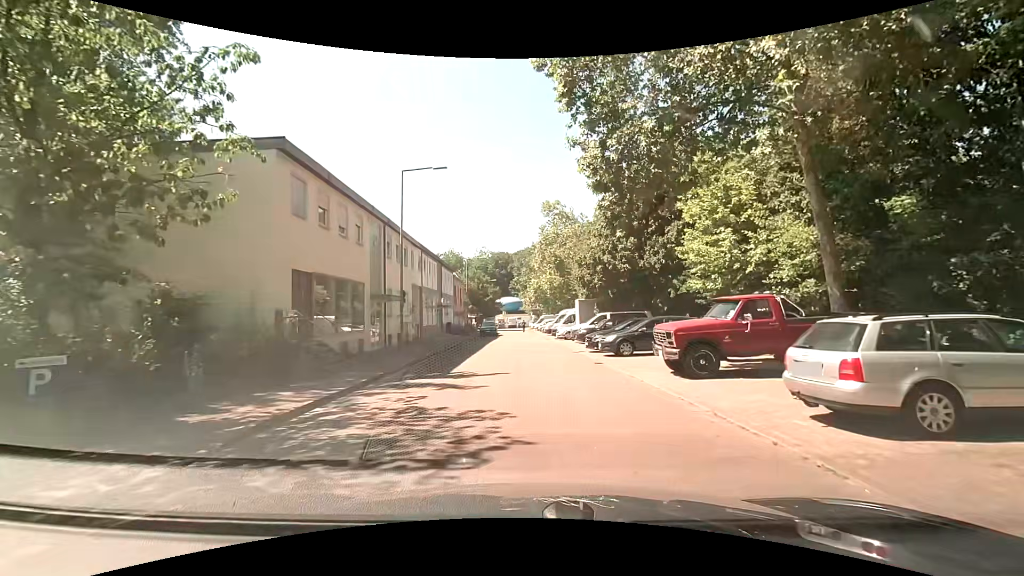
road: residential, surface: asphalt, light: Day
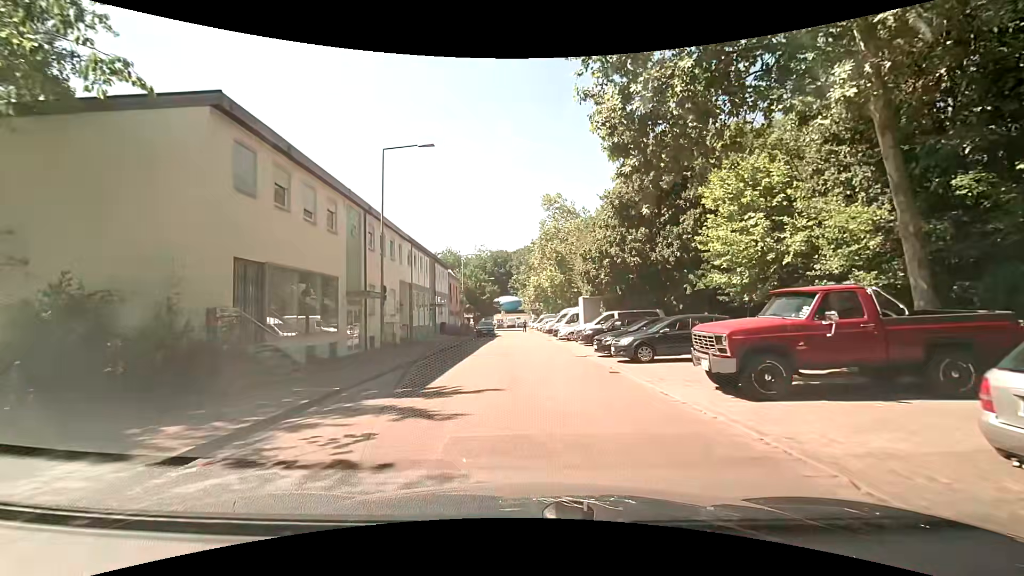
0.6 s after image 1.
(0.0, +3.2) m; -1°
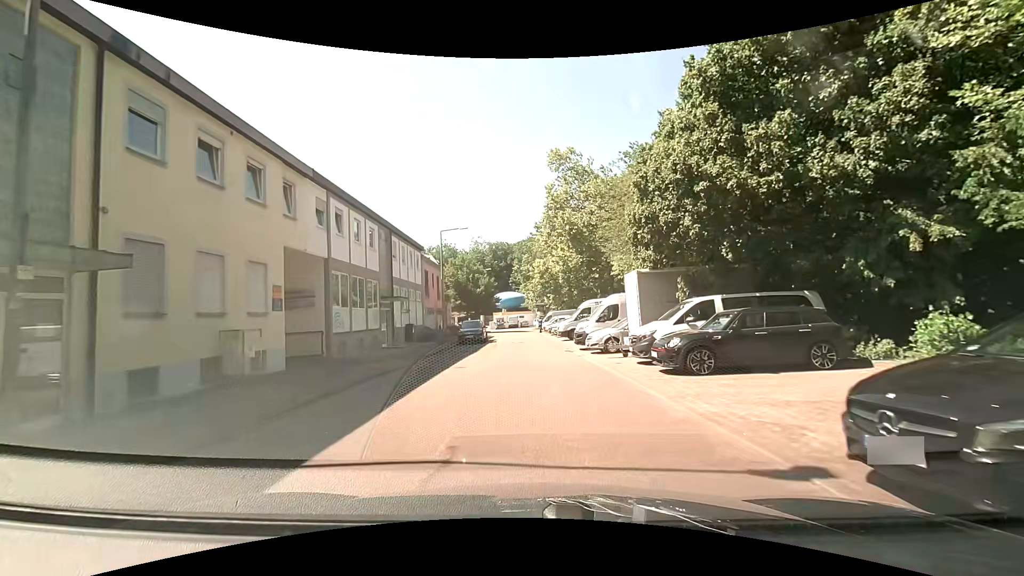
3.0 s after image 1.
(+0.1, +15.6) m; -1°
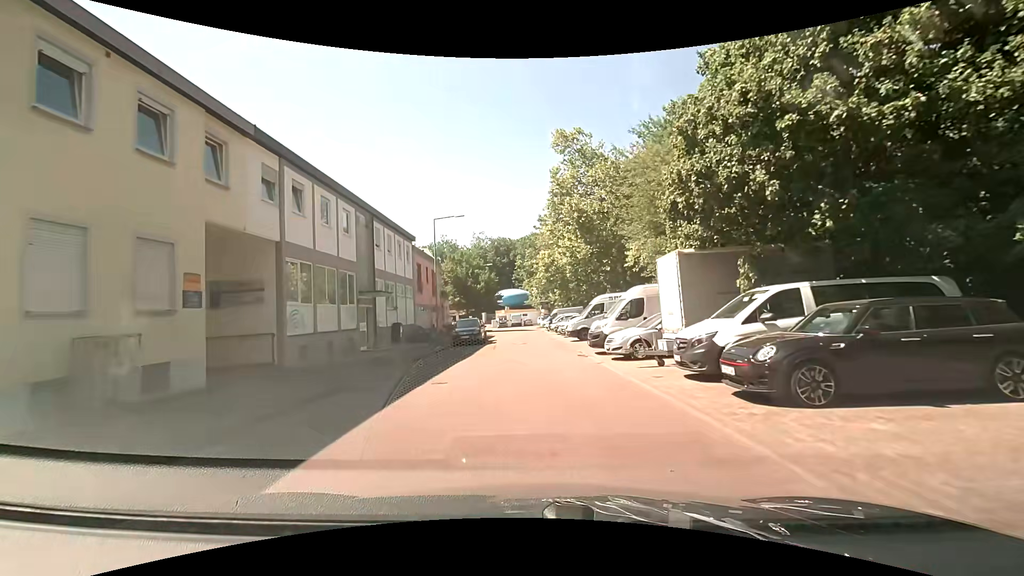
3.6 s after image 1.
(+0.1, +4.3) m; +2°
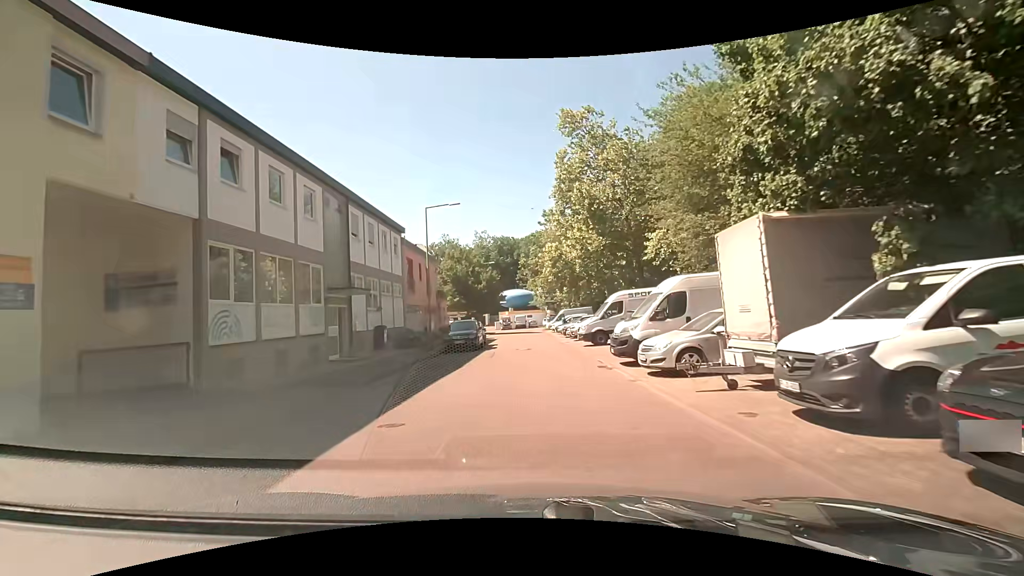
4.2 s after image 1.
(-0.1, +4.4) m; 0°
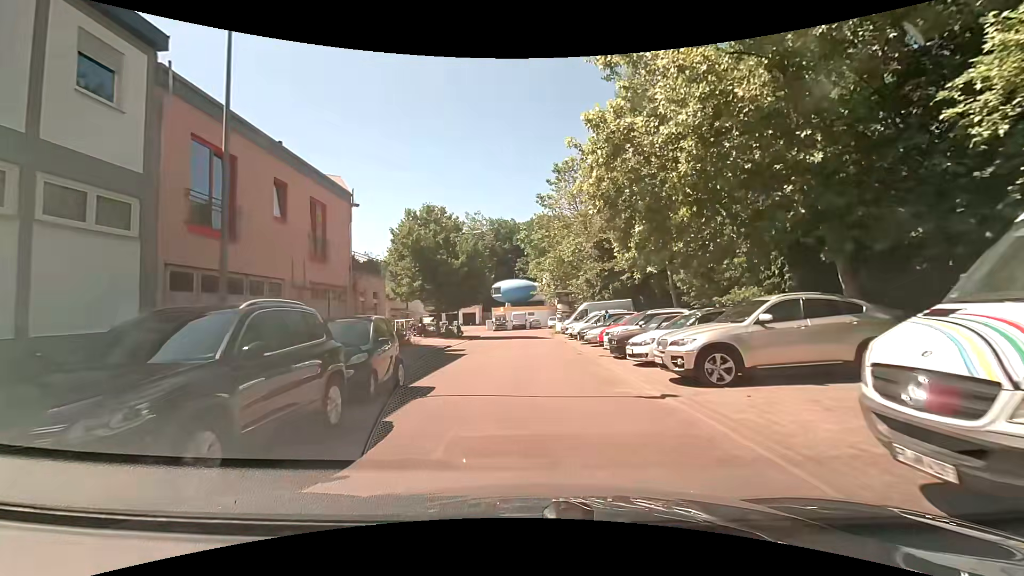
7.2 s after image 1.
(-0.5, +21.7) m; -1°
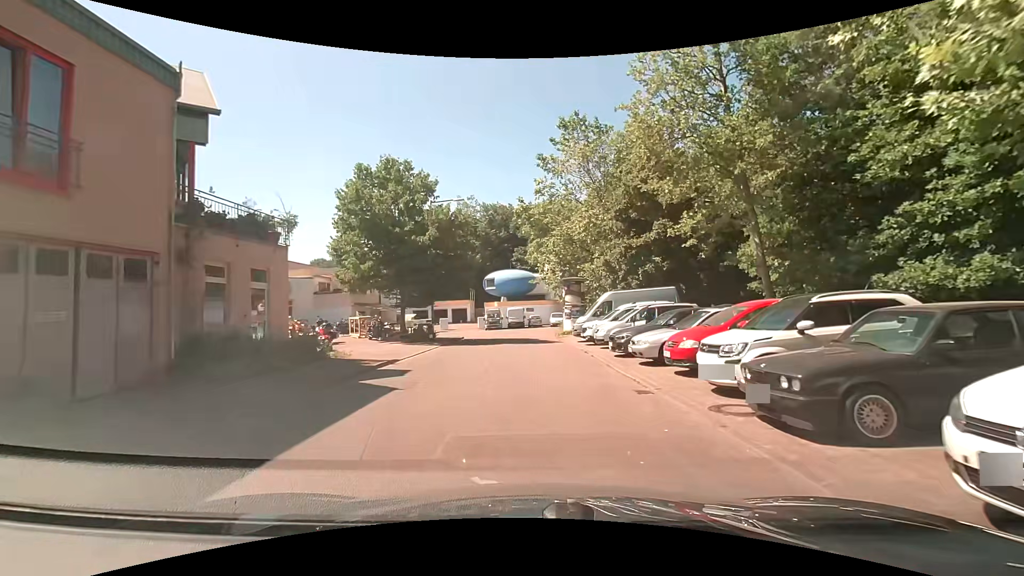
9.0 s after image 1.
(0.0, +11.0) m; +1°
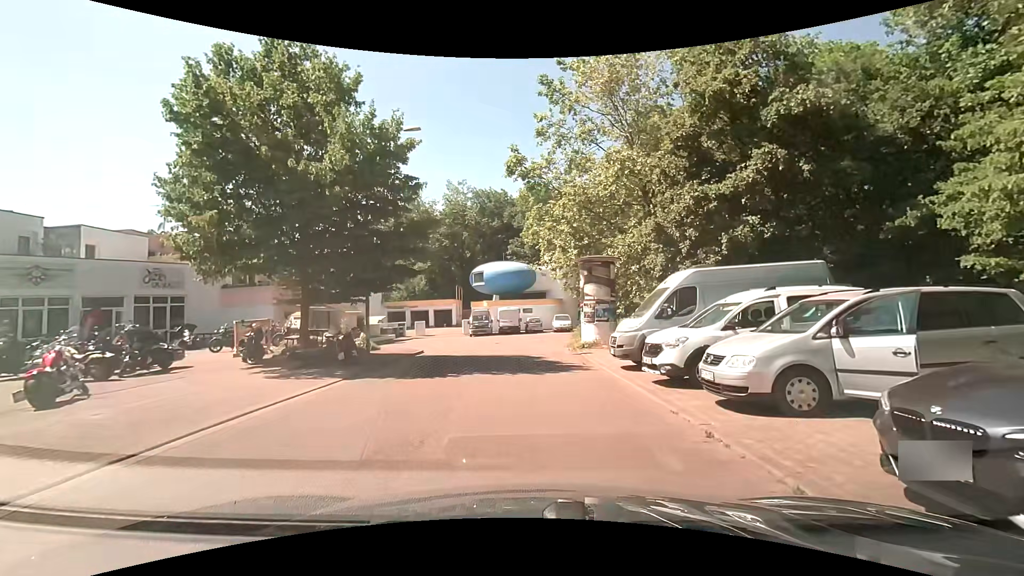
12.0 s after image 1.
(-0.2, +12.7) m; 0°
